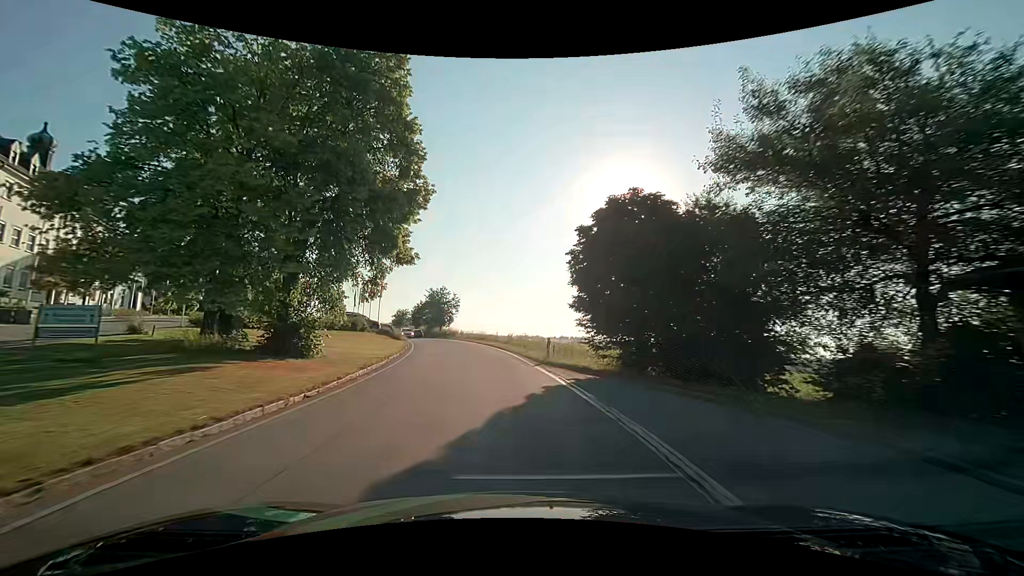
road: secondary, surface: asphalt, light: Day
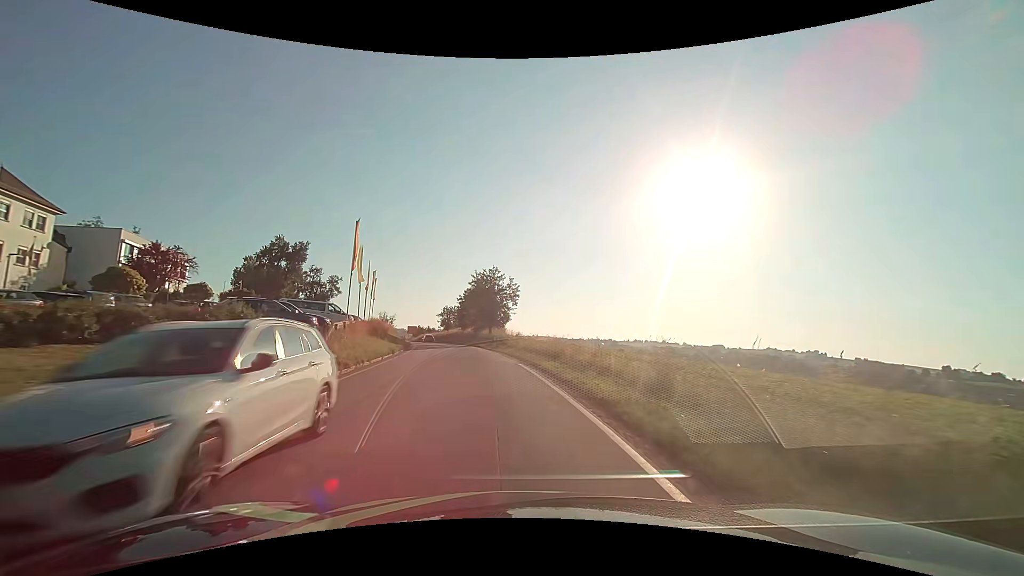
(-2.1, +30.8) m; -8°
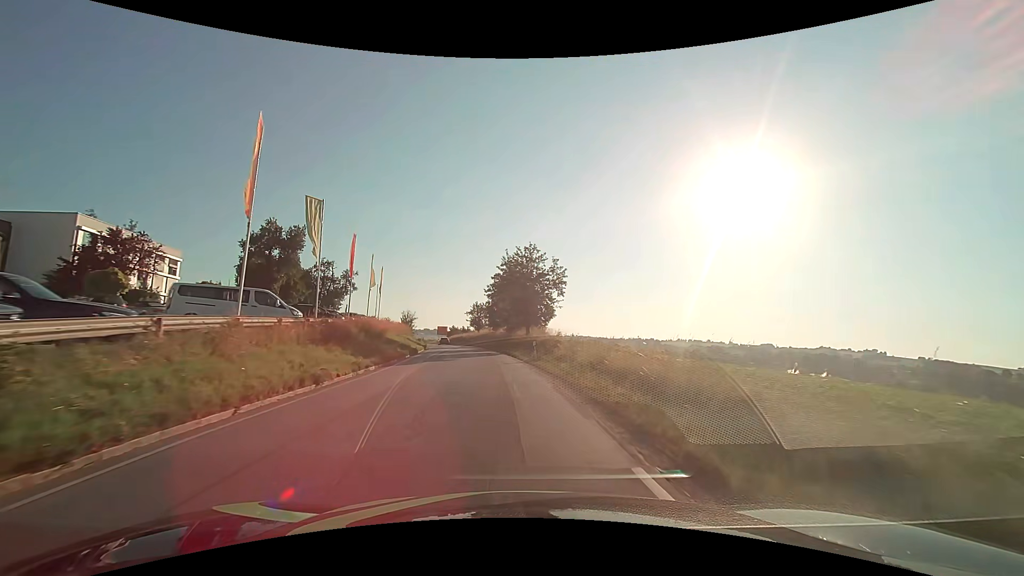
(-0.6, +15.4) m; -5°
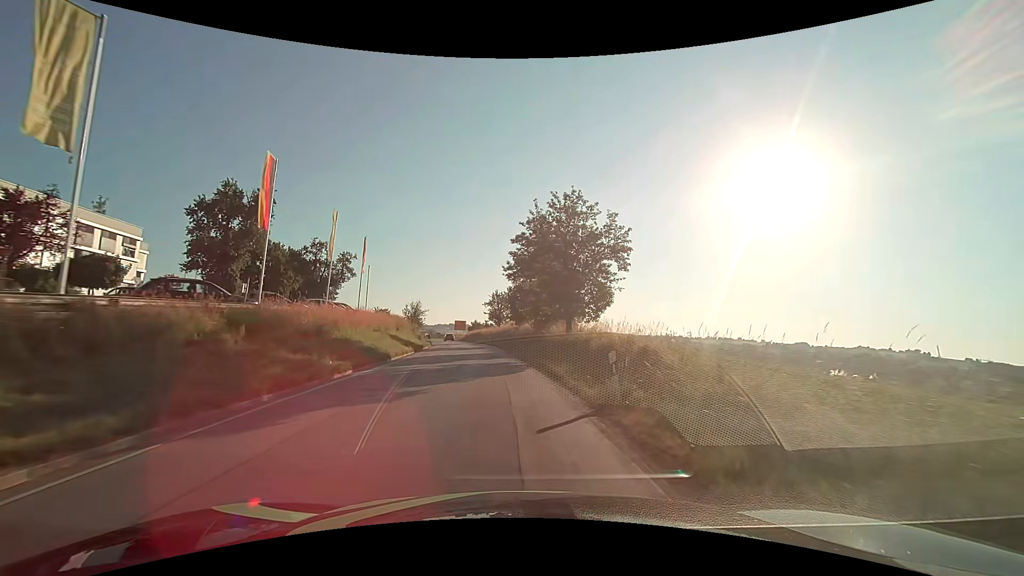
(-0.4, +15.4) m; -3°
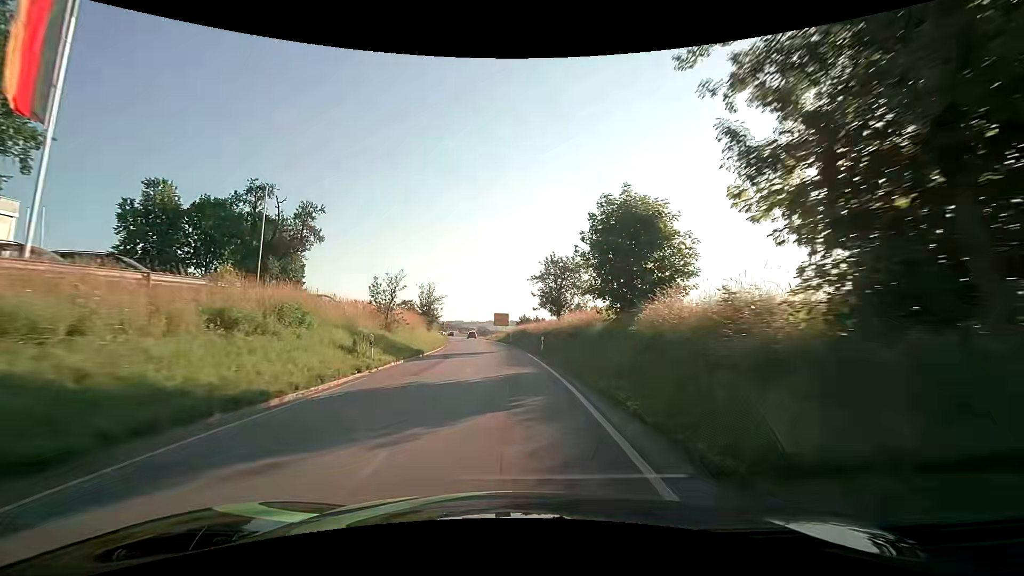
(-1.5, +30.9) m; -6°
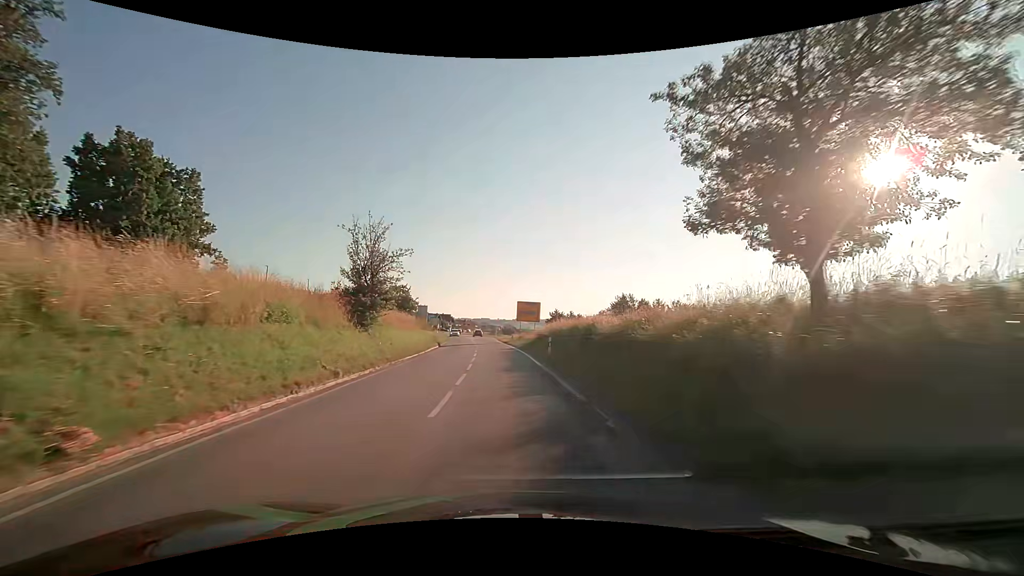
(-0.8, +31.0) m; -3°
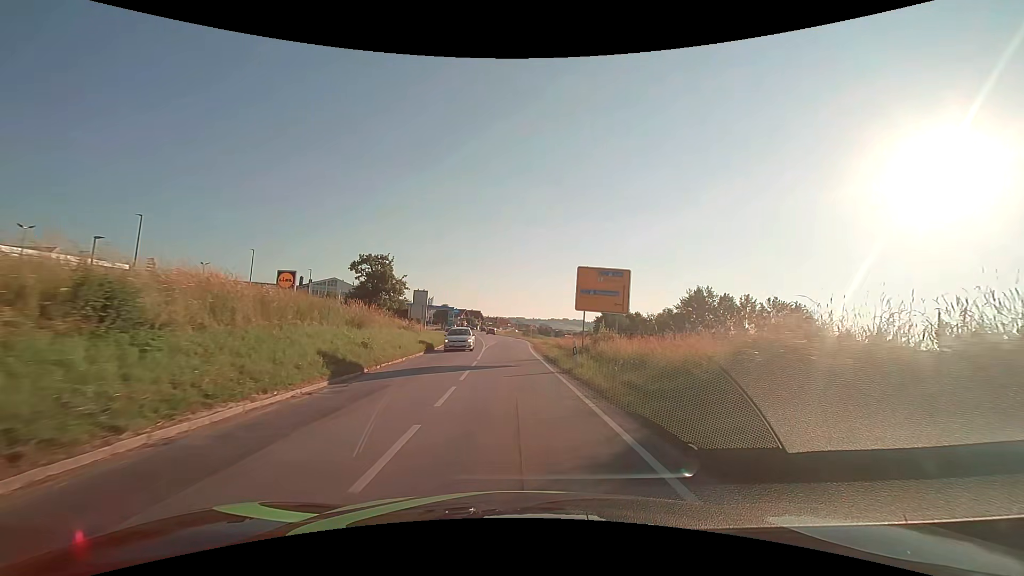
(-1.1, +30.8) m; -4°
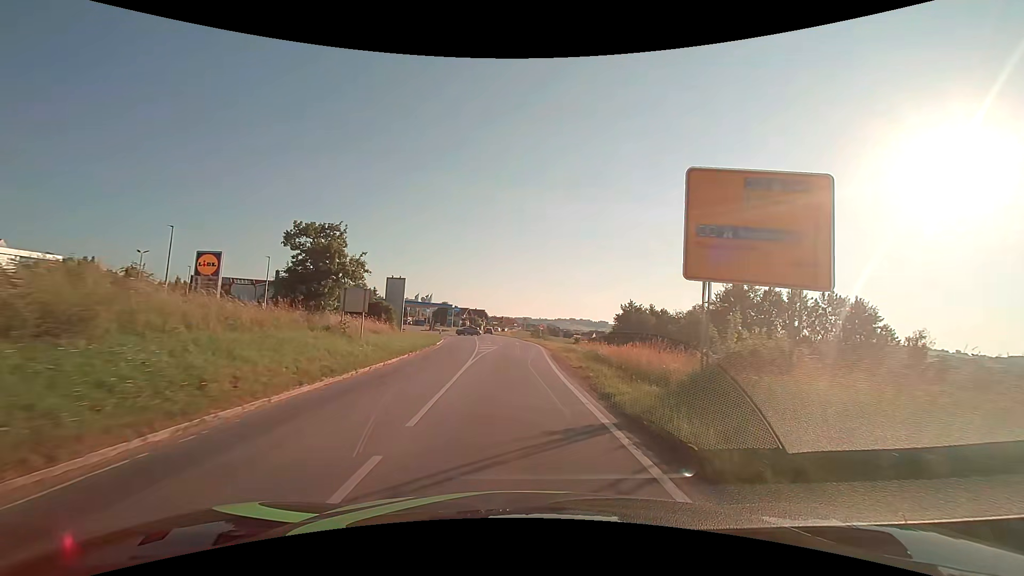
(-0.1, +15.4) m; -1°
